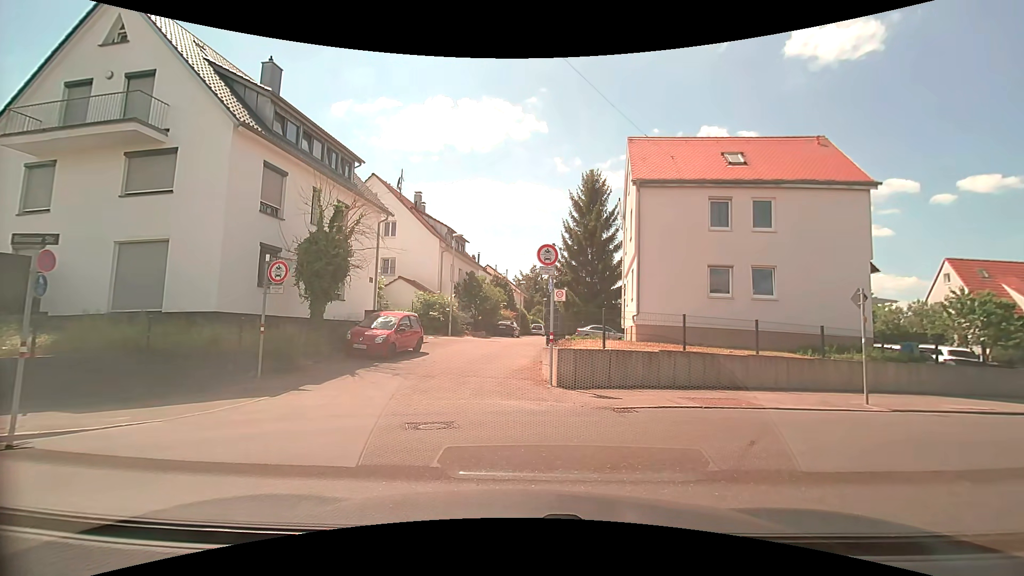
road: residential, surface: asphalt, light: Day
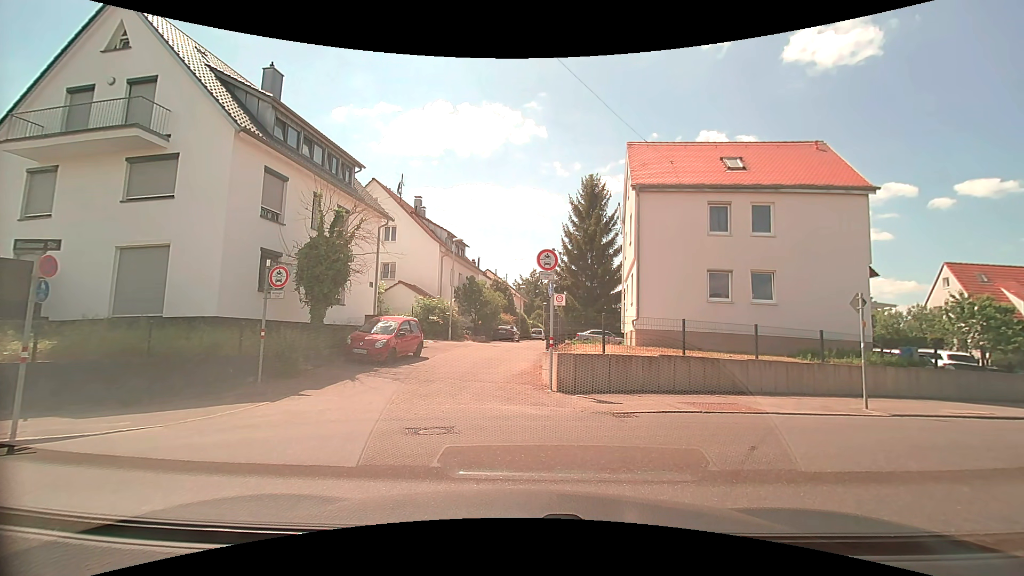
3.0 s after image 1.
(0.0, +0.1) m; 0°
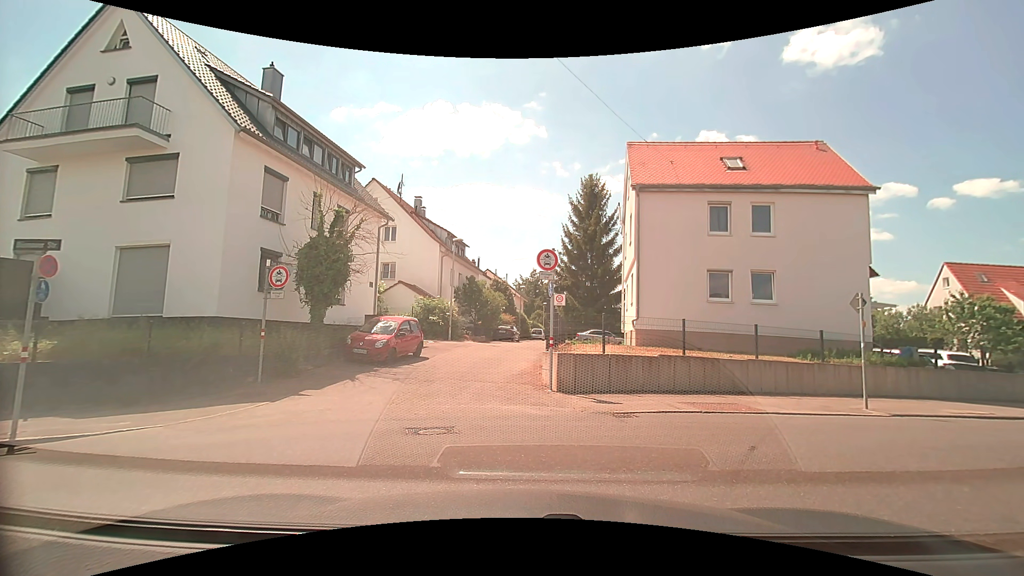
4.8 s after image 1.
(0.0, 0.0) m; 0°
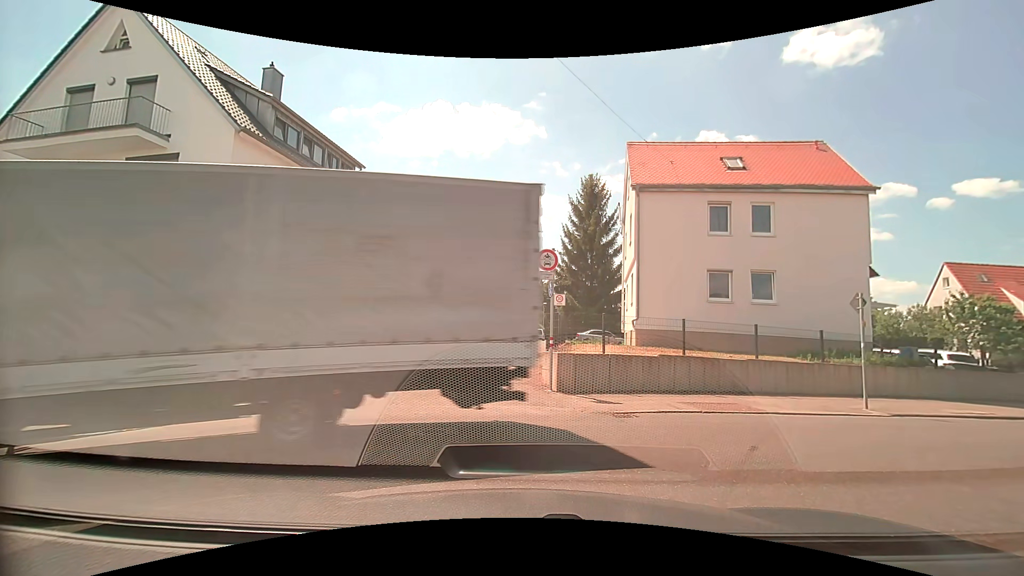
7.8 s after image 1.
(0.0, 0.0) m; 0°
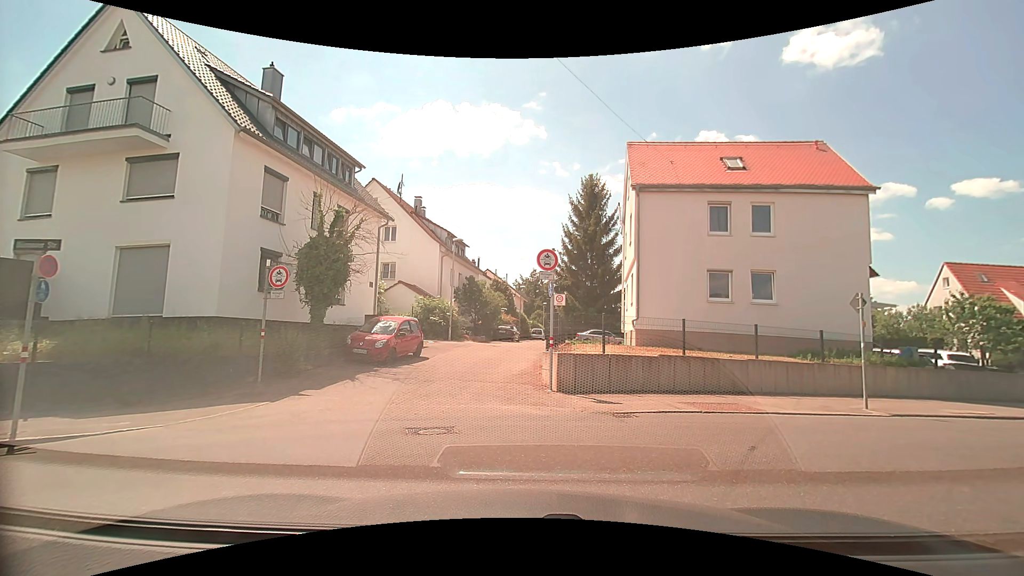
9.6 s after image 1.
(0.0, 0.0) m; 0°
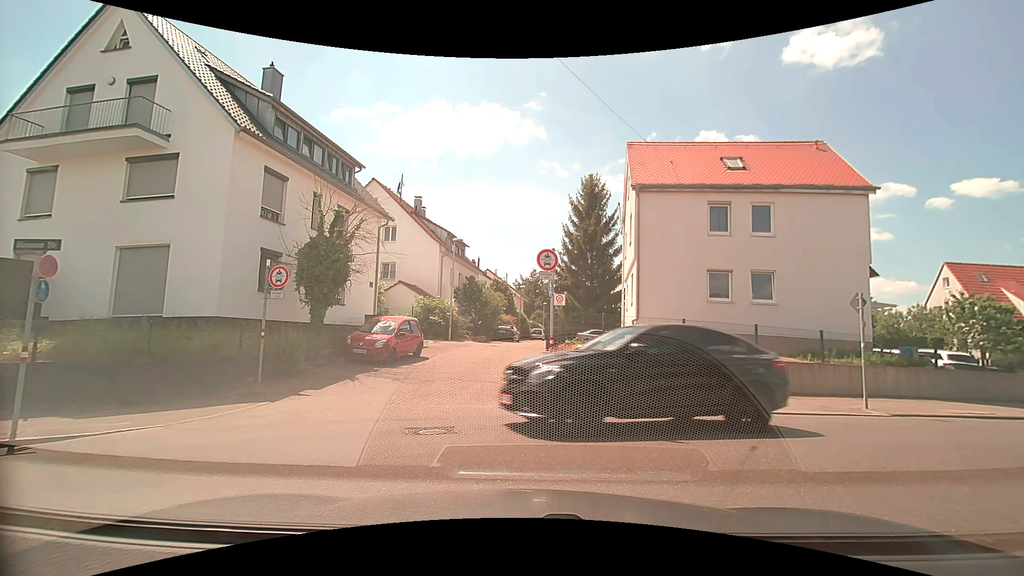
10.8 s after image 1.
(0.0, 0.0) m; 0°
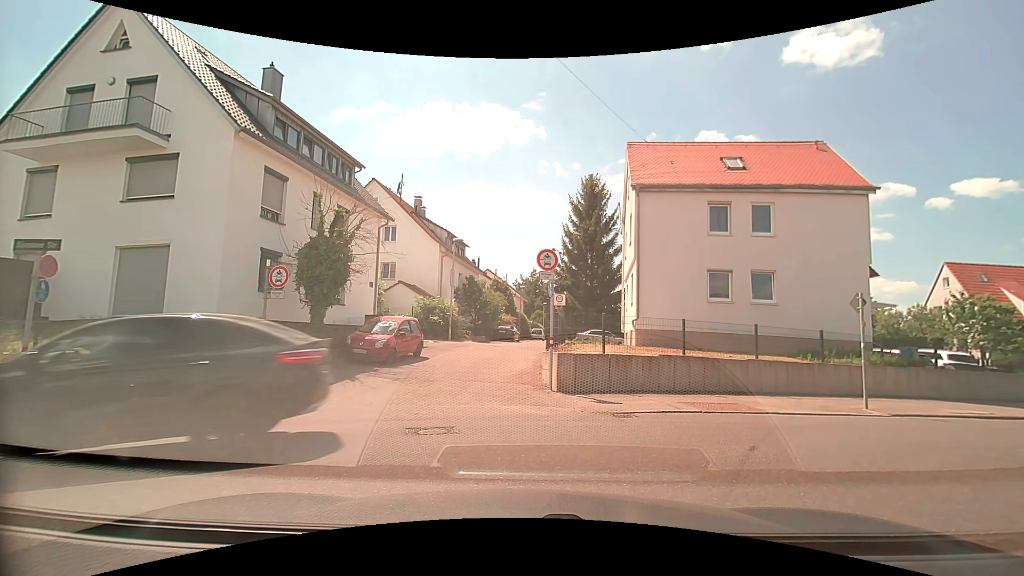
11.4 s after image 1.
(0.0, 0.0) m; 0°
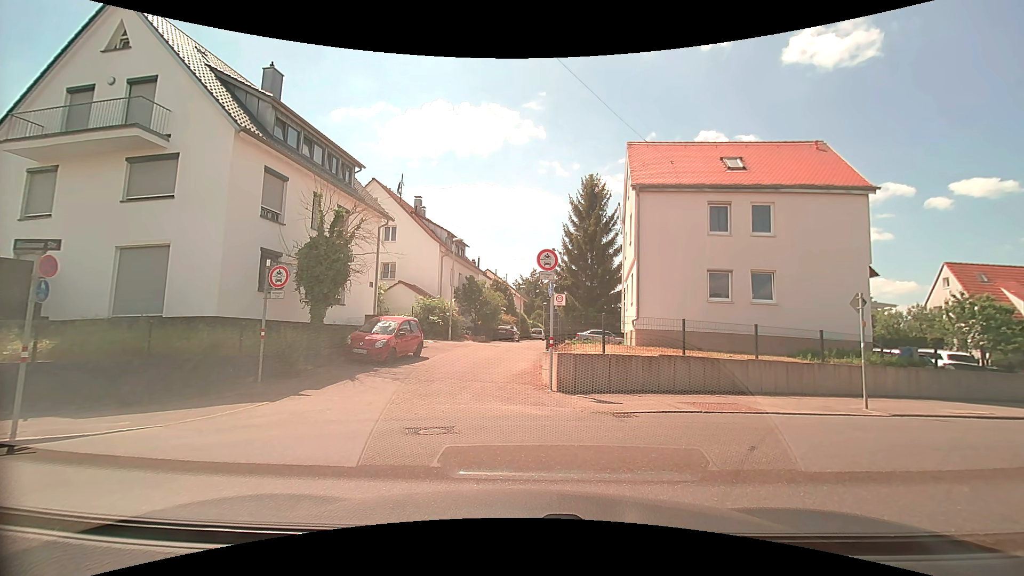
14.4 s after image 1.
(0.0, 0.0) m; 0°
